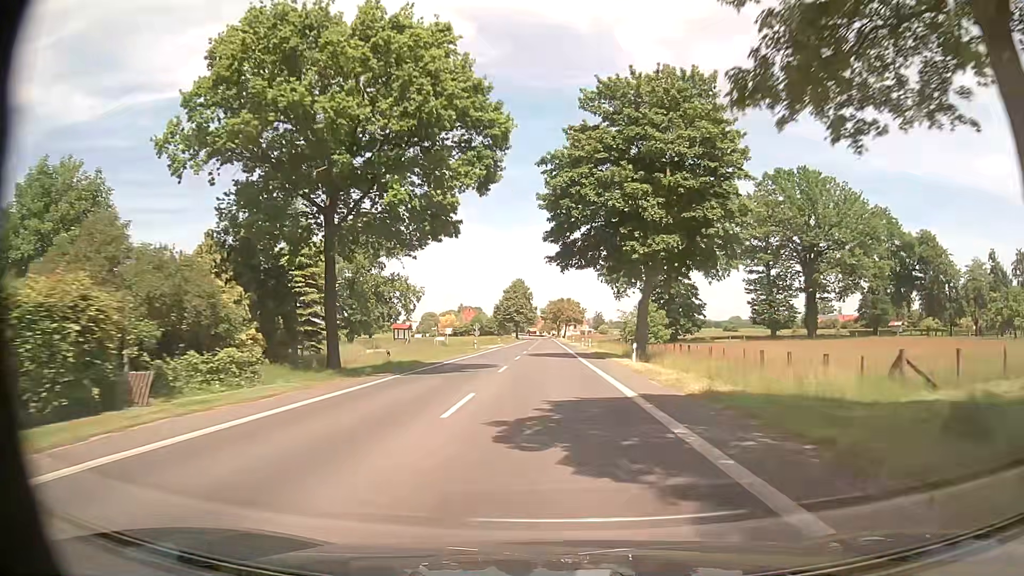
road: tertiary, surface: asphalt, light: Day
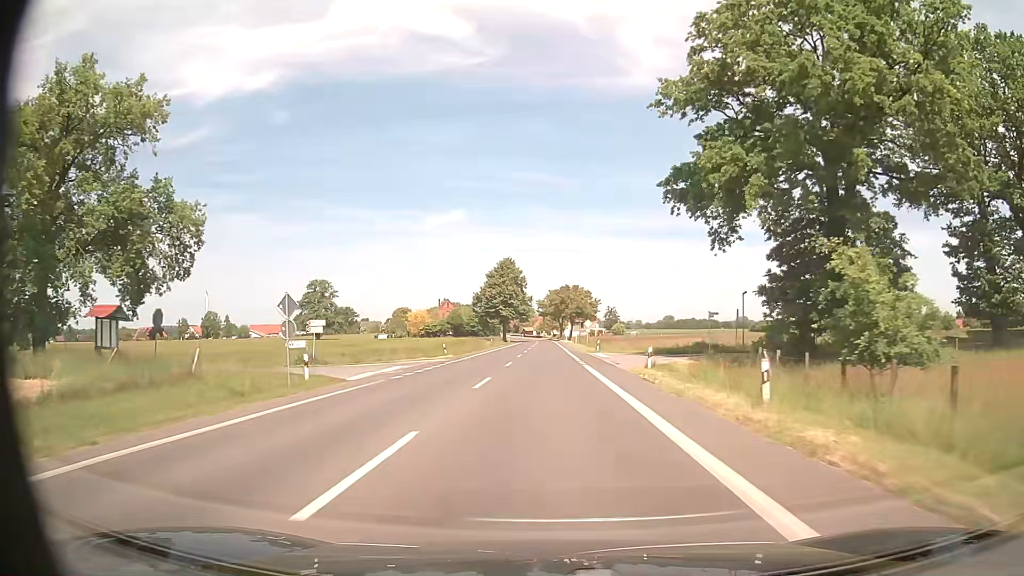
(+0.3, +55.7) m; 0°
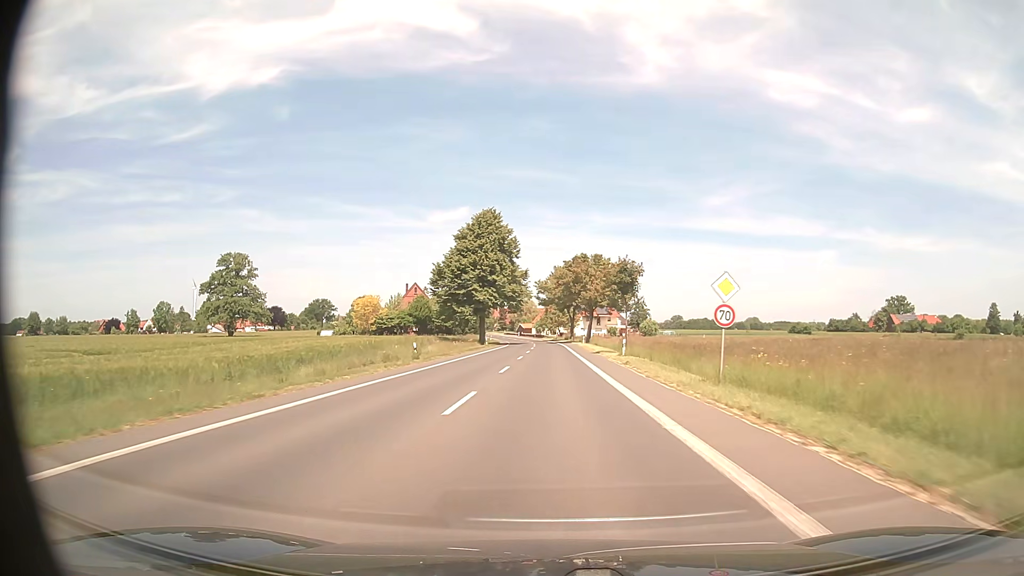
(-0.2, +55.8) m; -1°
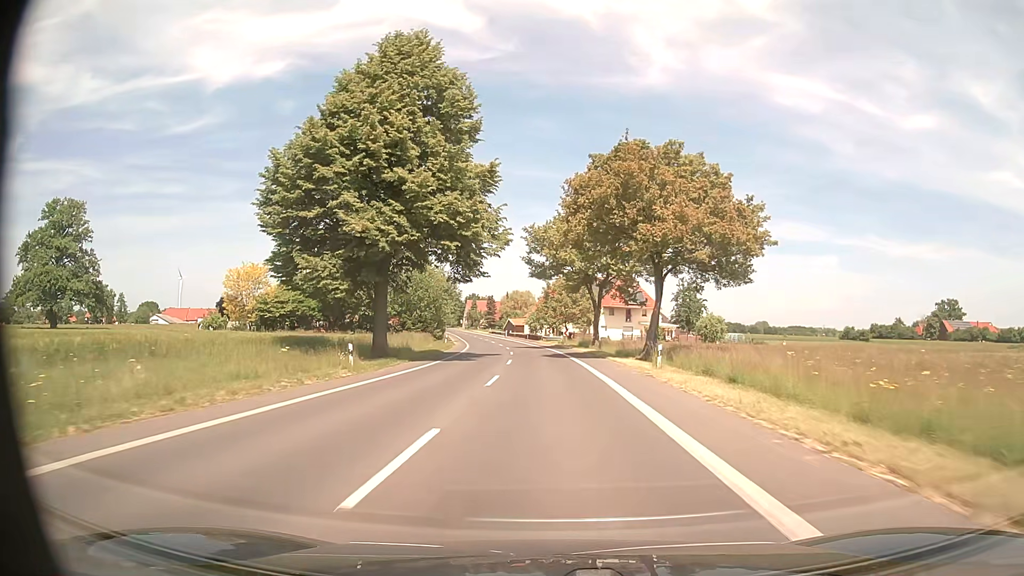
(+0.4, +55.8) m; 0°
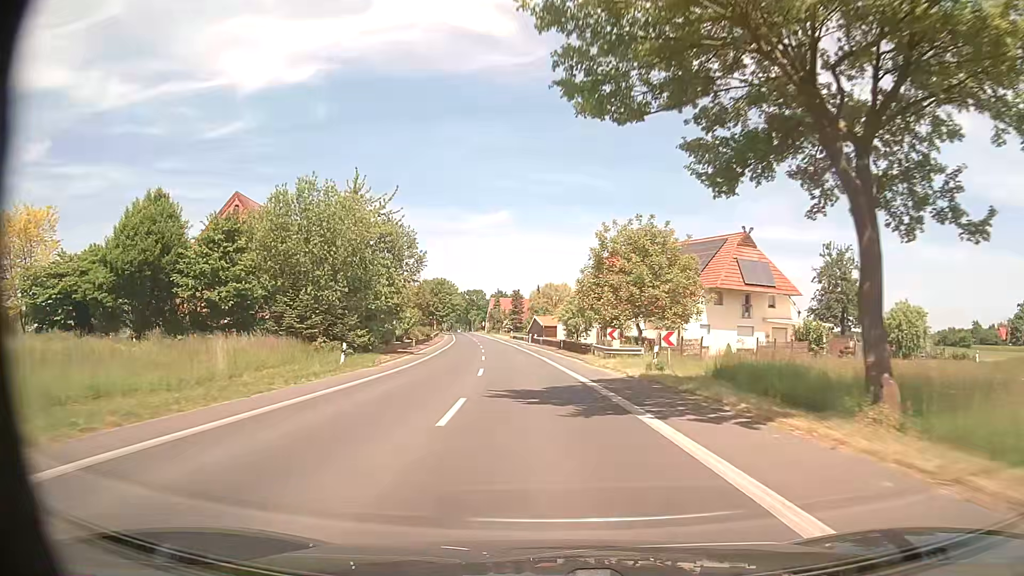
(-0.8, +44.6) m; -3°
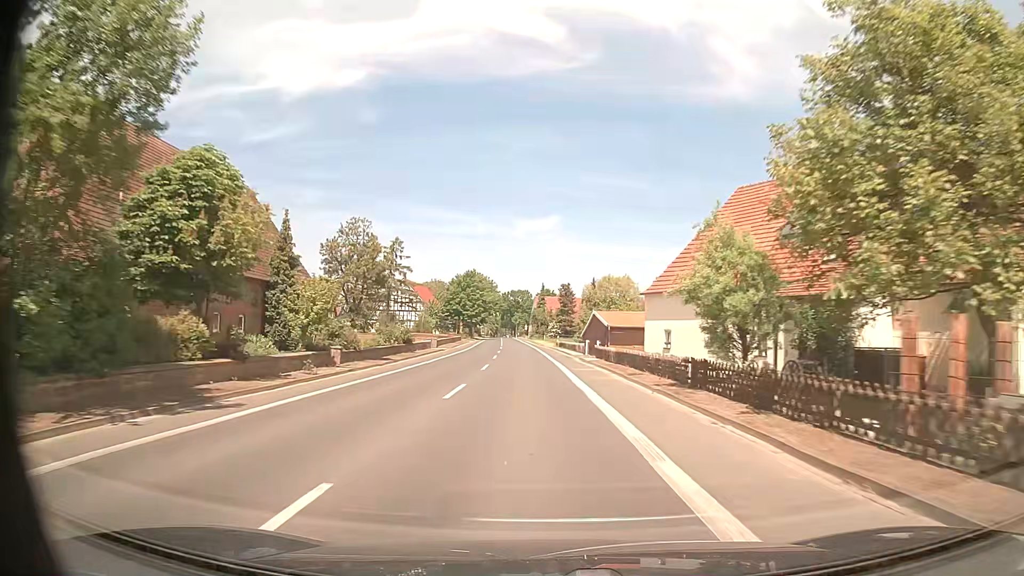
(-1.3, +33.3) m; -5°
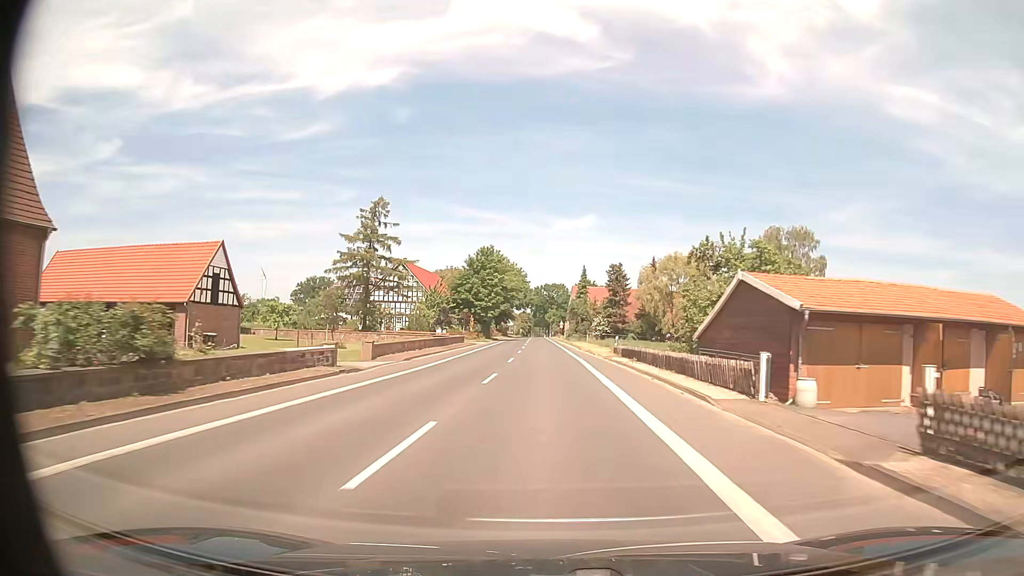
(-1.0, +33.2) m; -3°
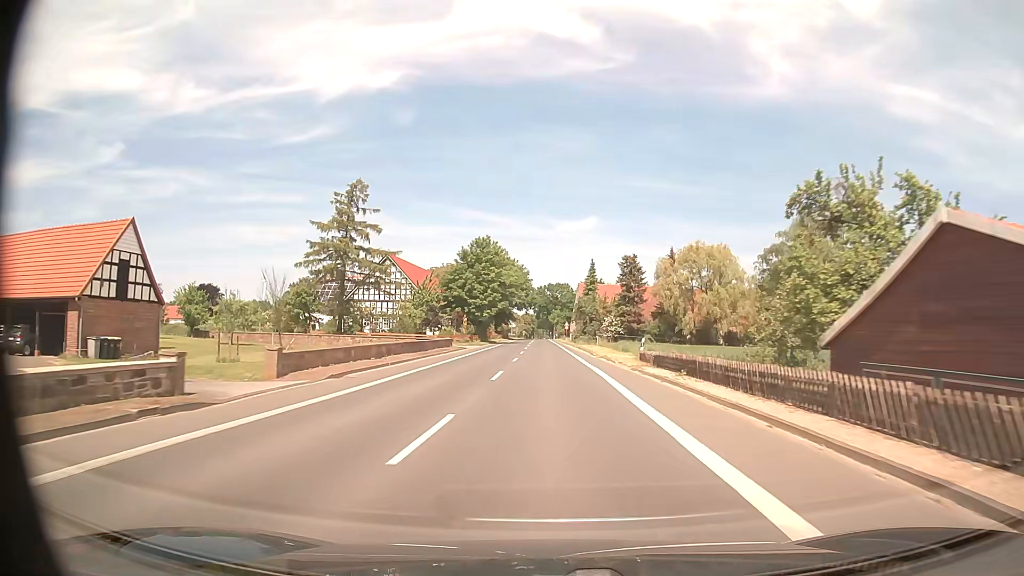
(0.0, +11.1) m; 0°
(0, +10) (0, +20) (0, +30) (0, +40) (0, +50) (0, +60) (0, +70) (0, +80) (0, +90) (-1, +100) m
